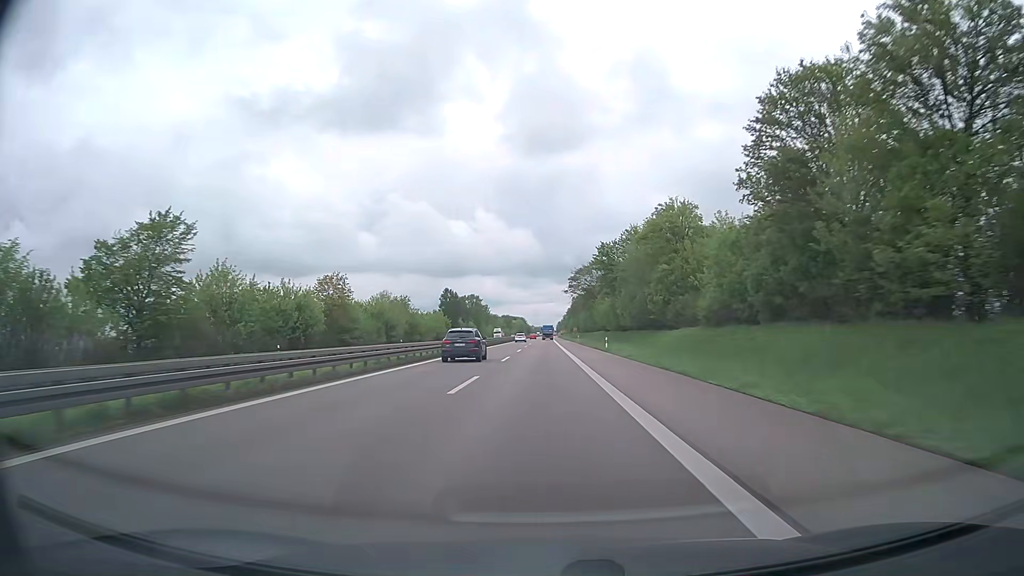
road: trunk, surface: asphalt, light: Day
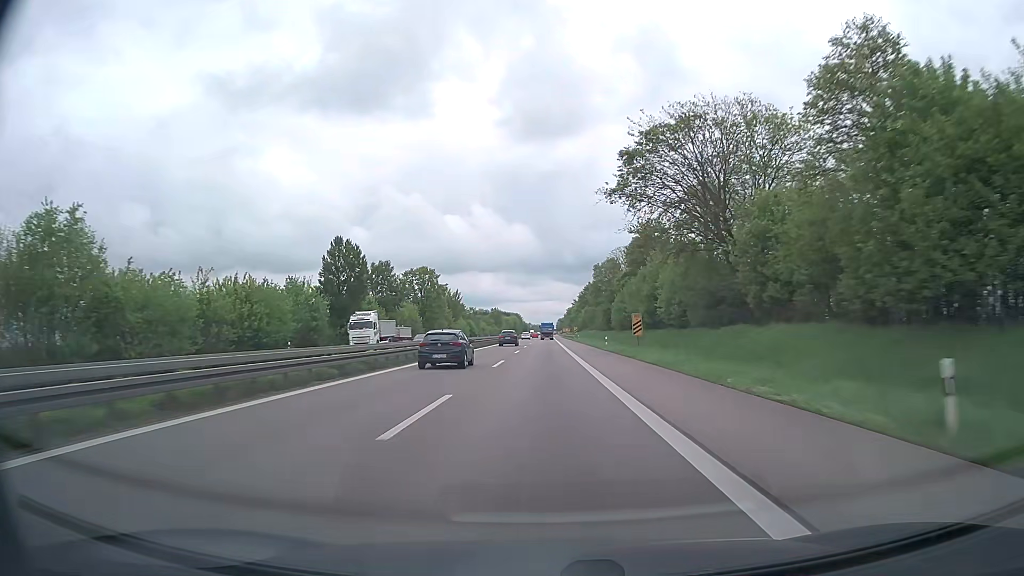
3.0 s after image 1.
(+0.2, +96.9) m; 0°
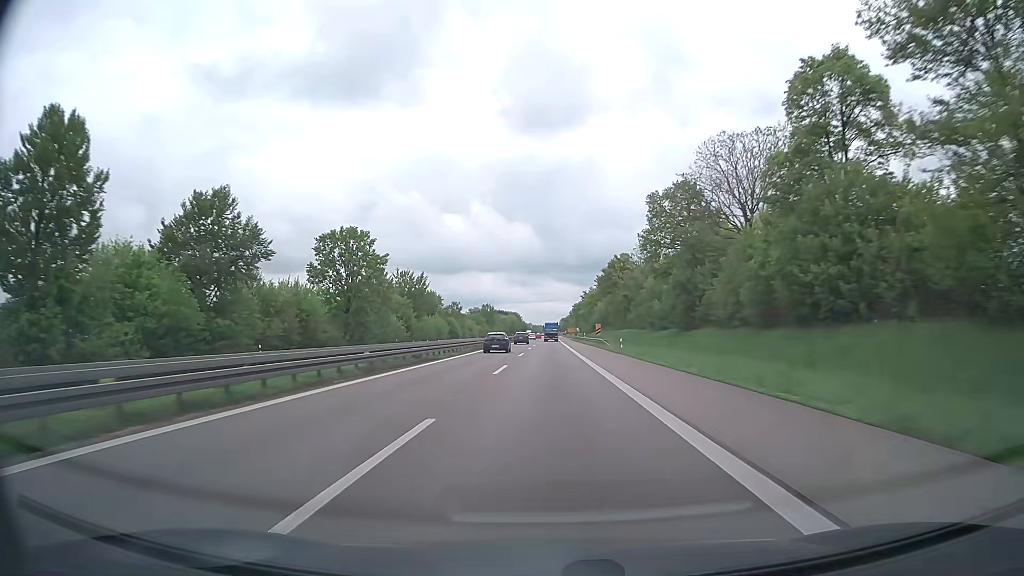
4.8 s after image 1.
(-0.1, +58.2) m; 0°
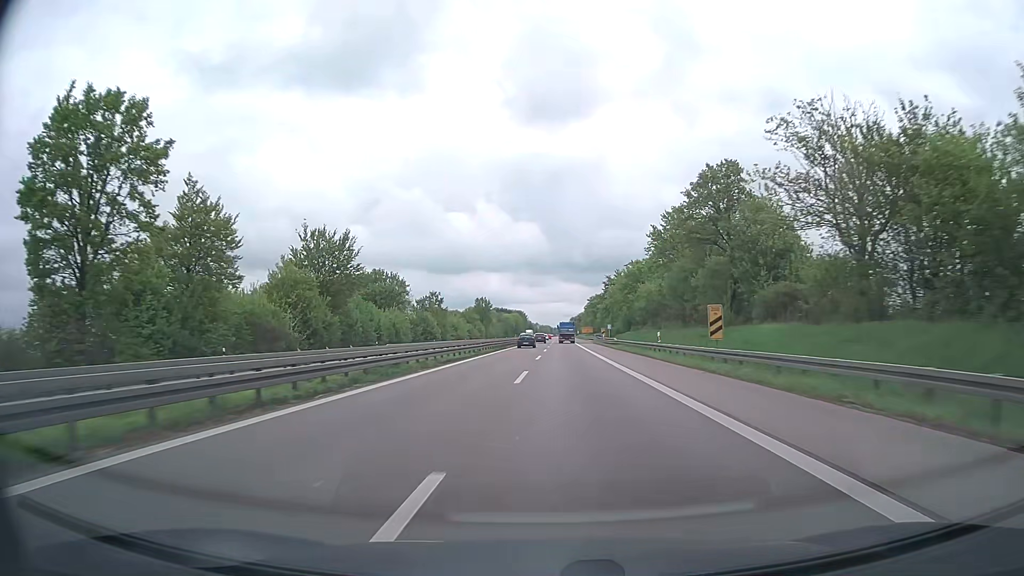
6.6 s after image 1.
(-0.2, +58.2) m; -1°
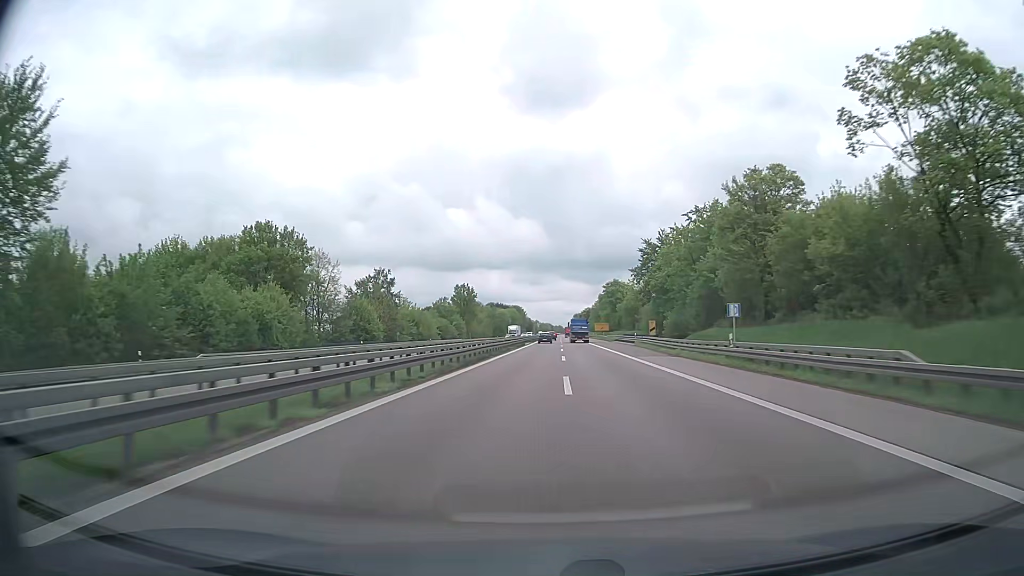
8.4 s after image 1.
(0.0, +58.0) m; 0°
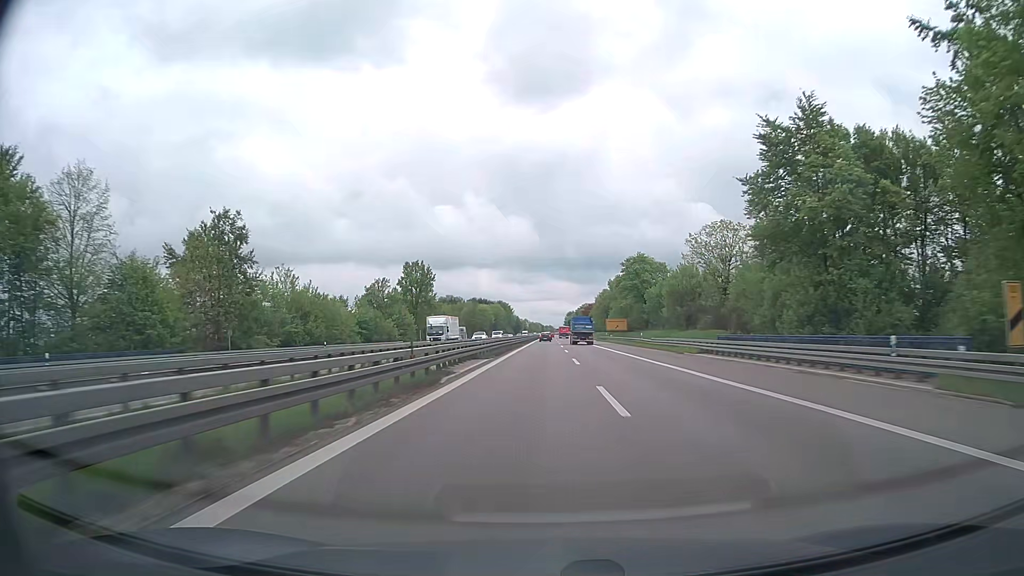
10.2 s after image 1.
(+0.4, +58.0) m; +1°
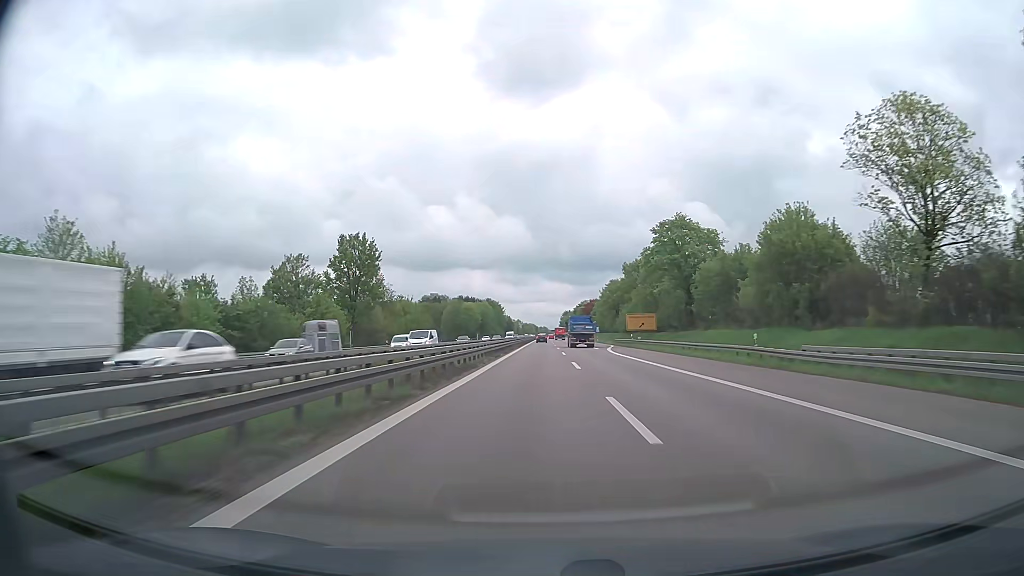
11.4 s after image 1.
(+0.3, +38.7) m; +1°
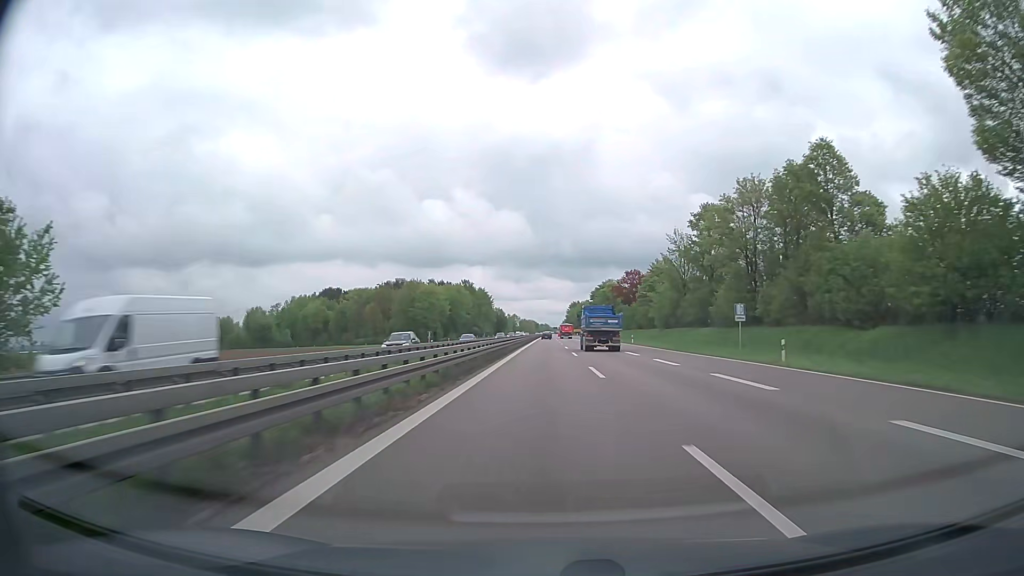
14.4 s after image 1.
(-0.3, +96.7) m; 0°
(0, +10) (0, +20) (0, +30) (0, +40) (0, +50) (0, +60) (0, +70) (0, +80) (0, +90) (+1, +100) m
